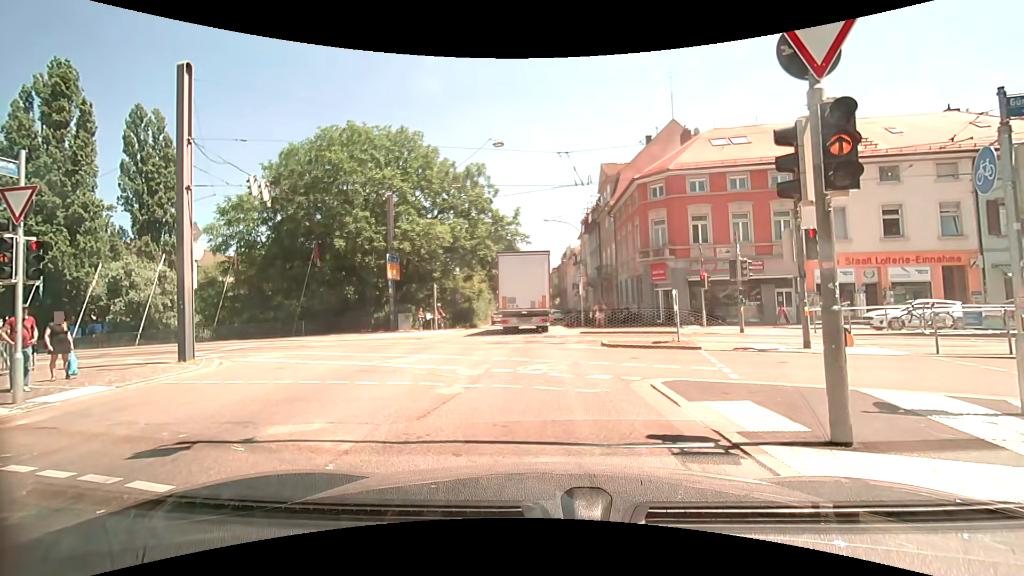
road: primary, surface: asphalt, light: Day
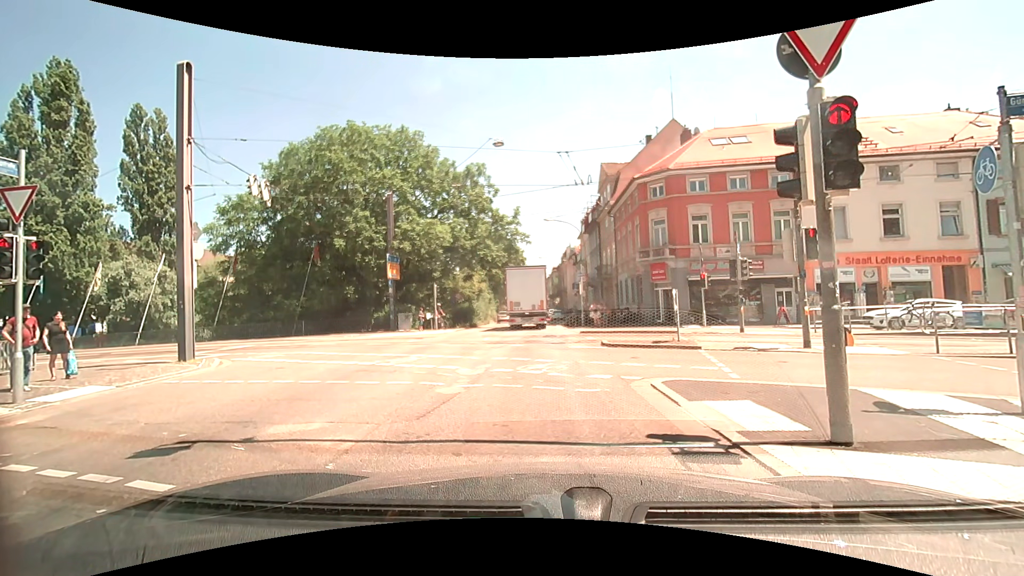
(0.0, 0.0) m; 0°
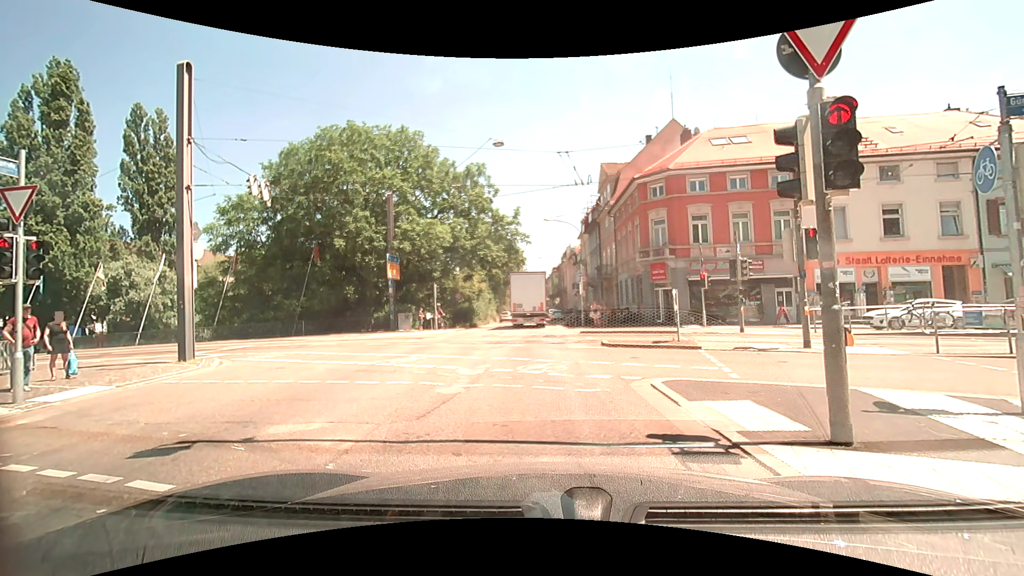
(0.0, 0.0) m; 0°
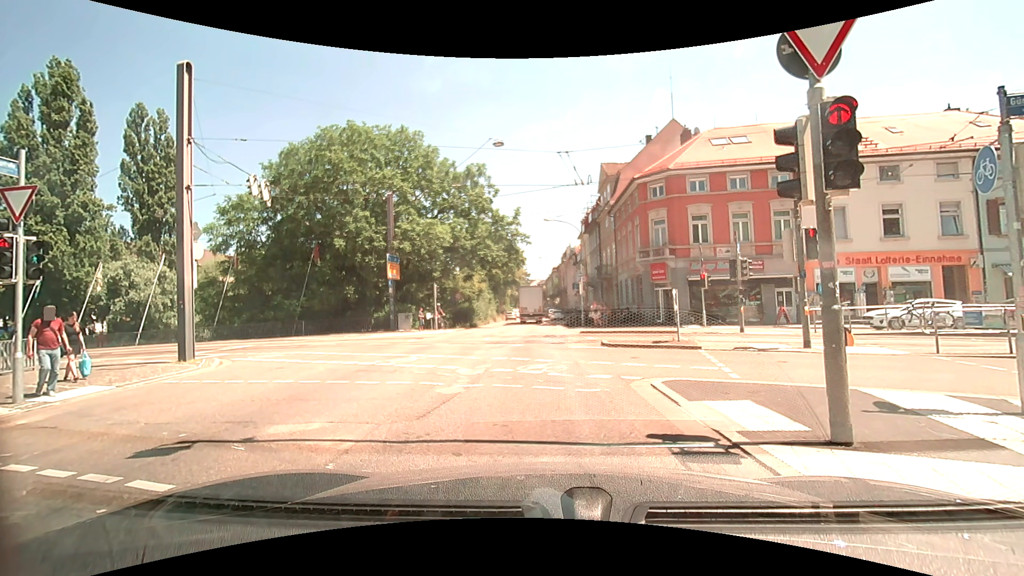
(0.0, 0.0) m; 0°
